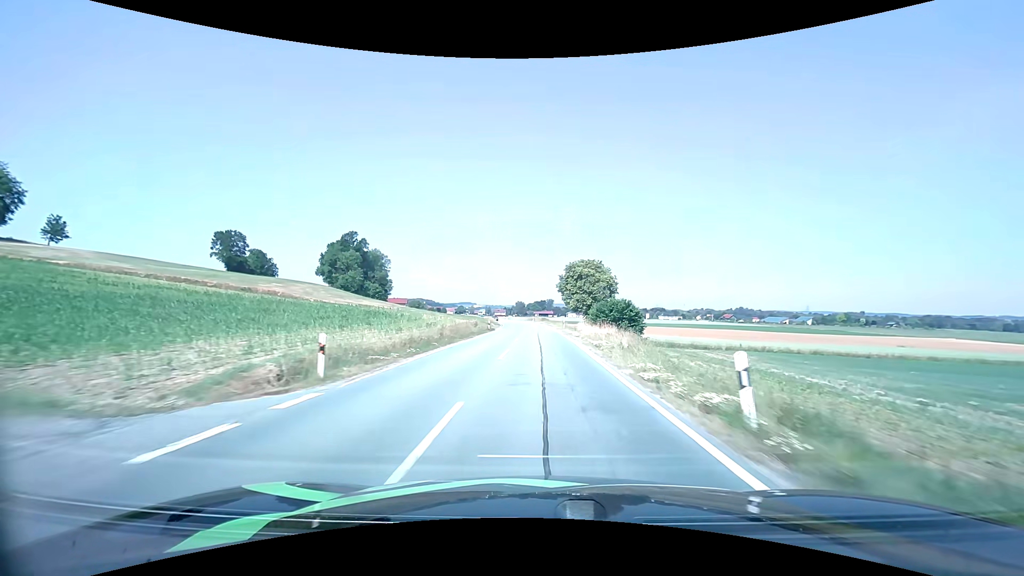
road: secondary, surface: asphalt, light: Day
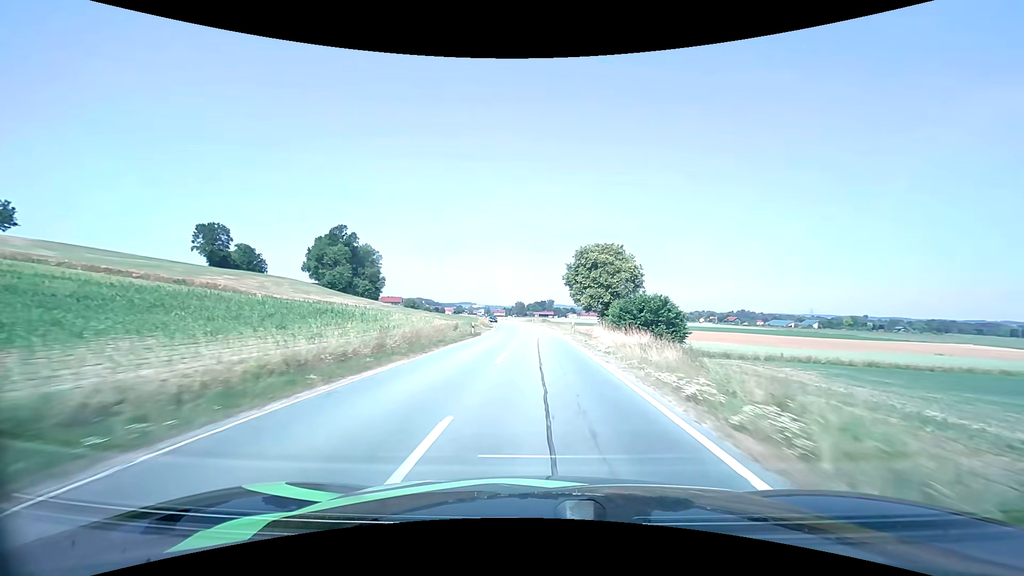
(0.0, +12.7) m; 0°
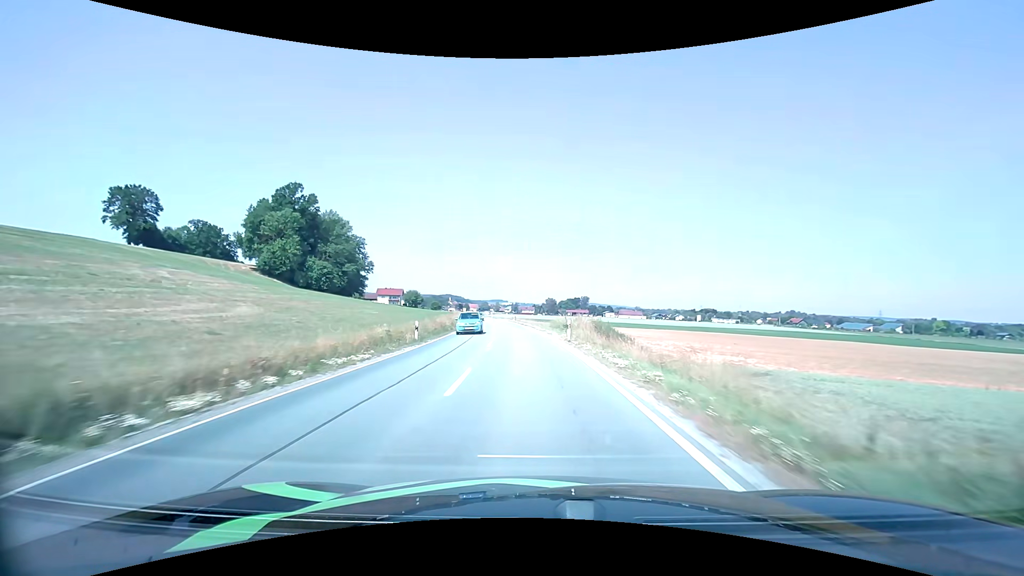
(-0.5, +62.4) m; -3°
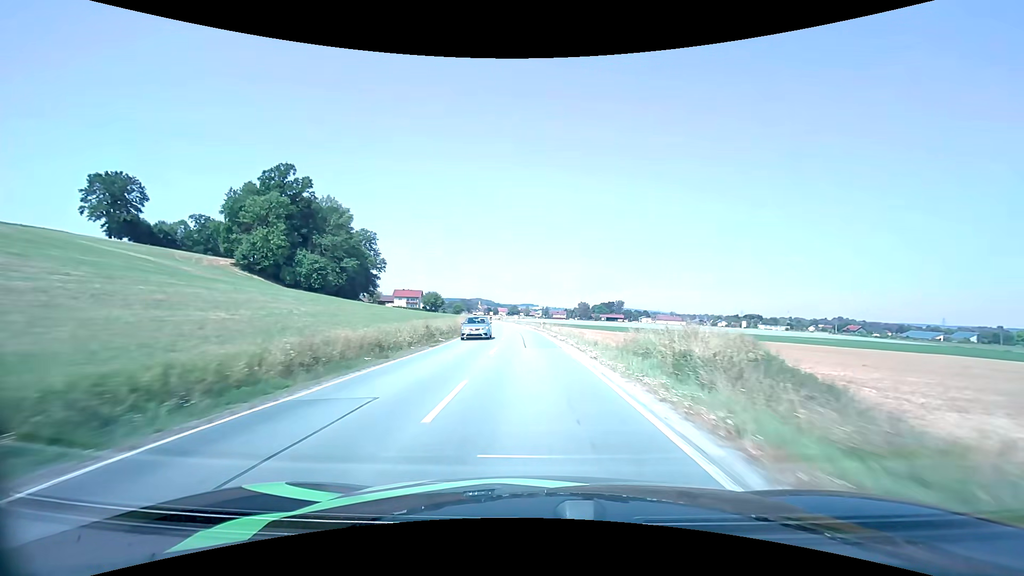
(-0.8, +24.6) m; -4°
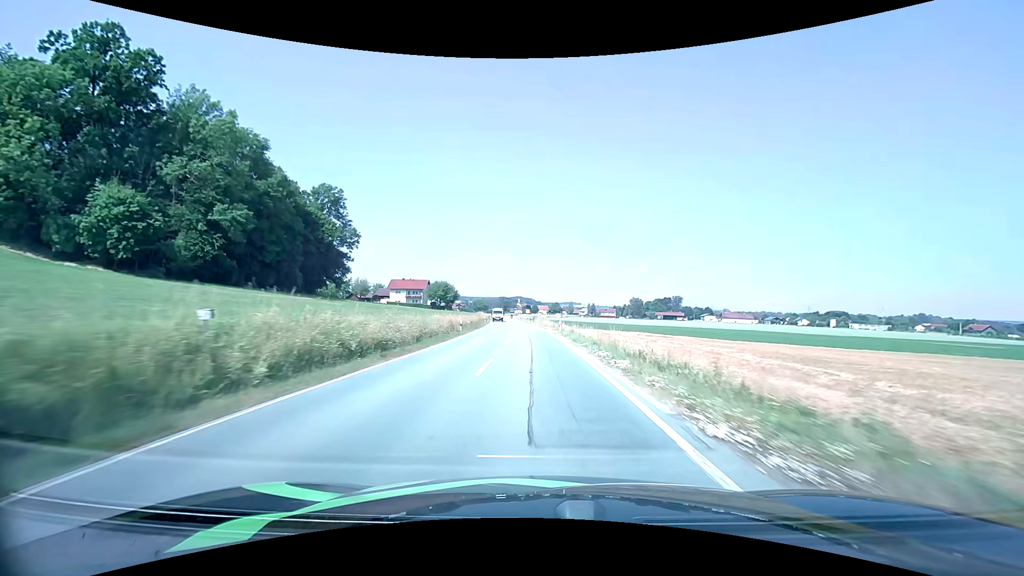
(-2.9, +63.6) m; -5°
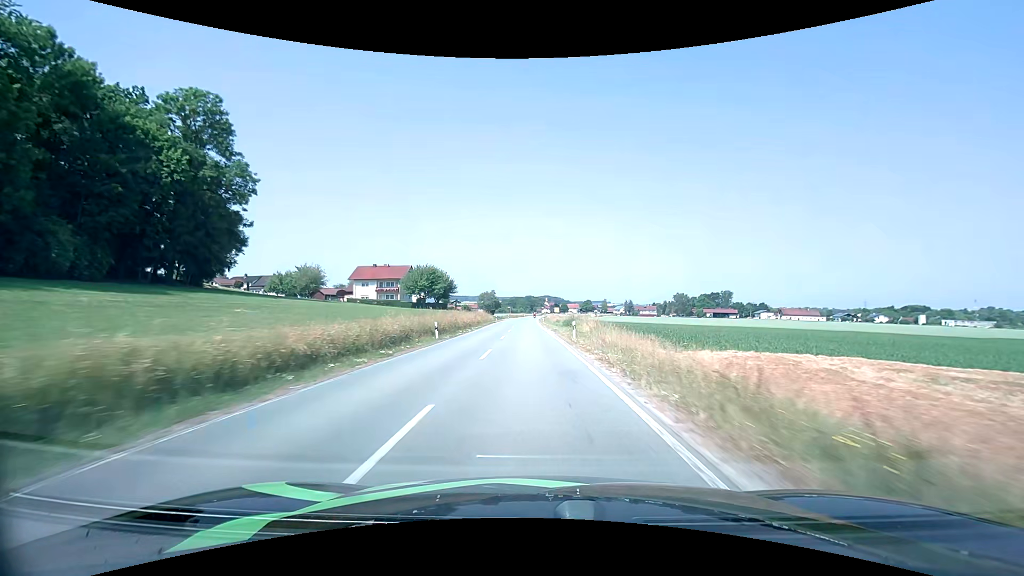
(-1.4, +53.2) m; -3°
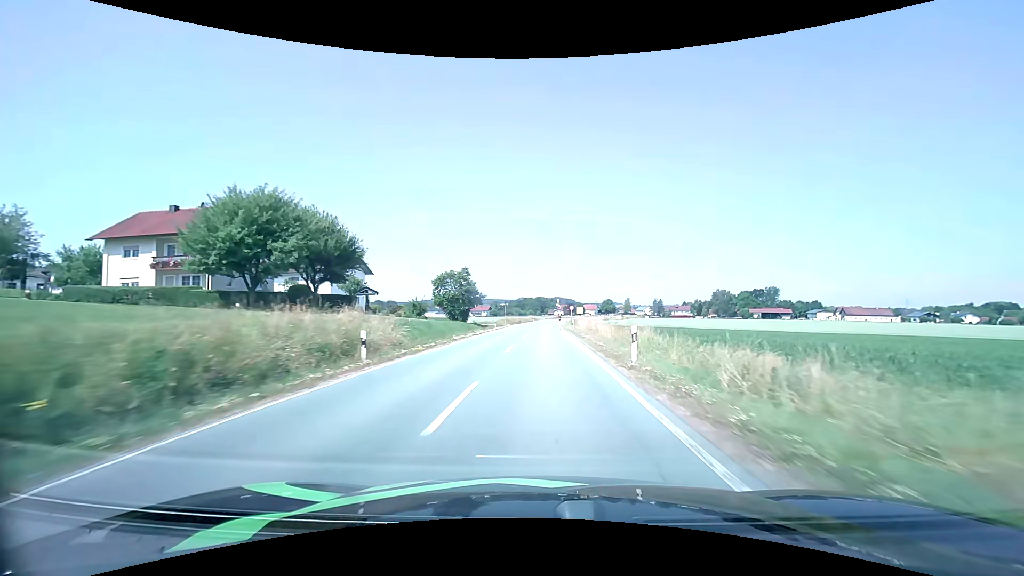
(-1.7, +66.1) m; -1°
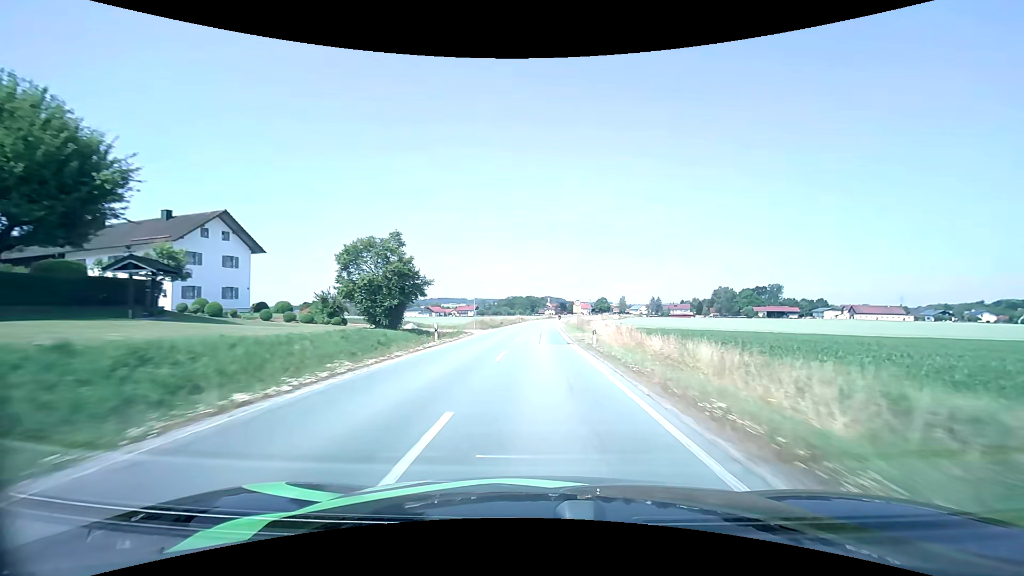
(+0.2, +25.7) m; +1°
(0, +10) (0, +20) (0, +30) (0, +40) (+1, +50) (+1, +60) (+1, +70) (+2, +80) (+2, +90) (+3, +100) m
